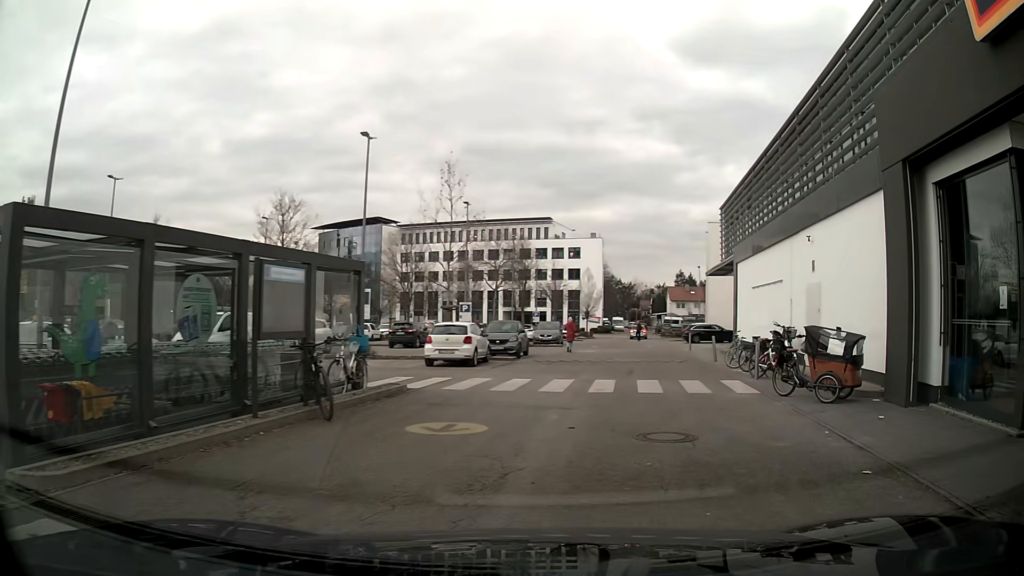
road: residential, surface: asphalt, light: Day
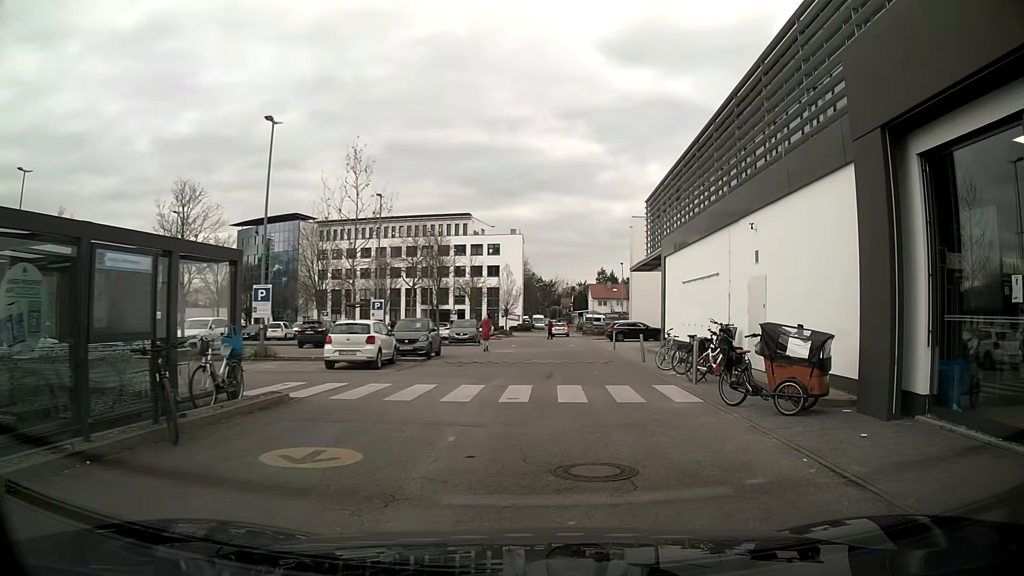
(+0.1, +2.1) m; +4°
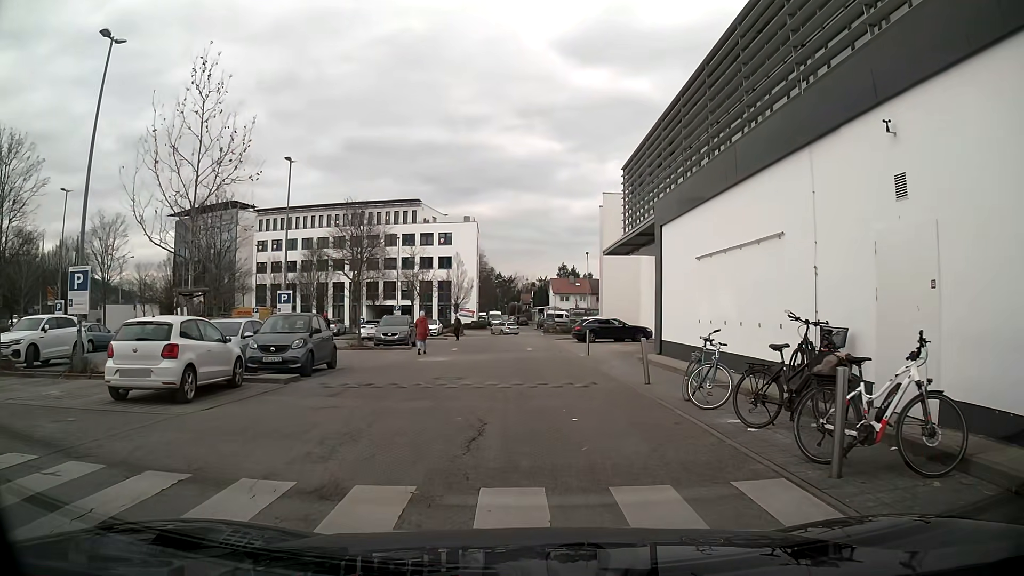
(+0.5, +9.1) m; +3°
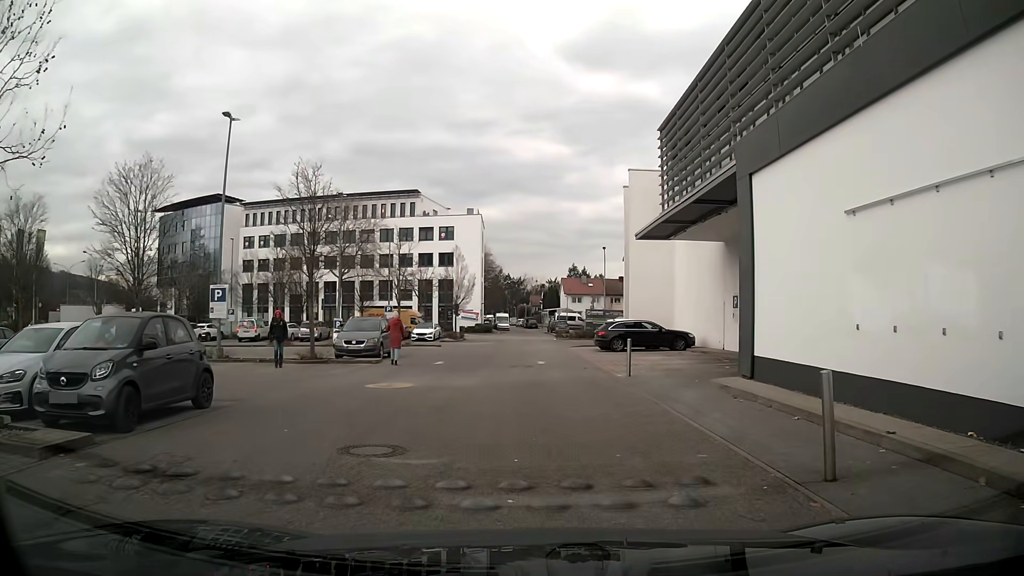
(-0.1, +8.3) m; -1°
